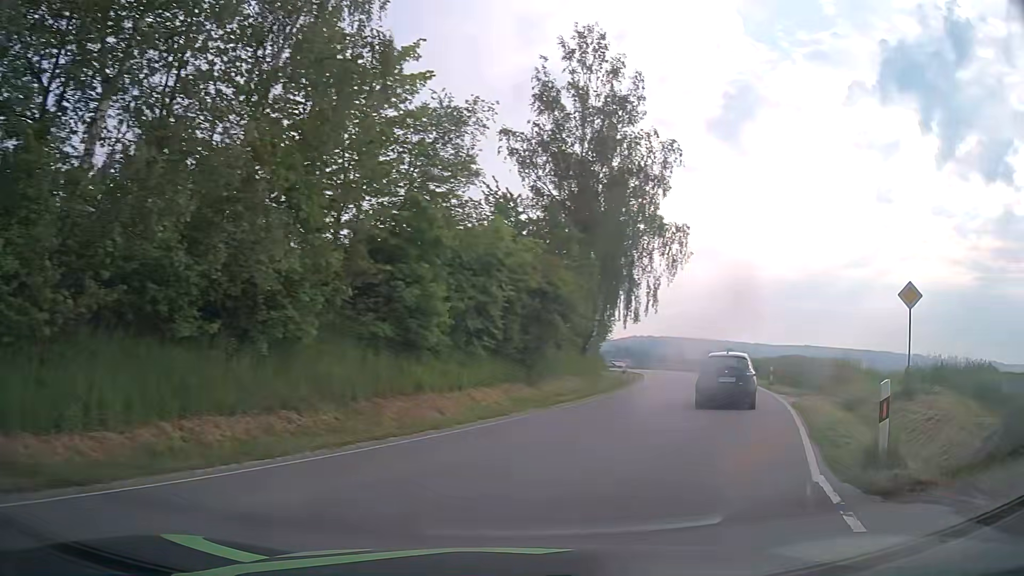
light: Day
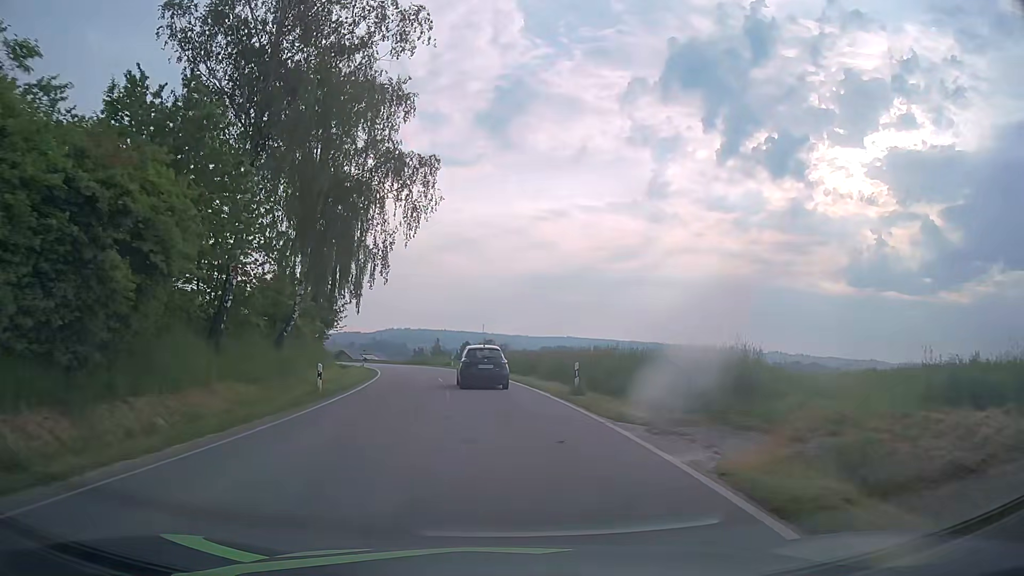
(+4.1, +14.5) m; +21°
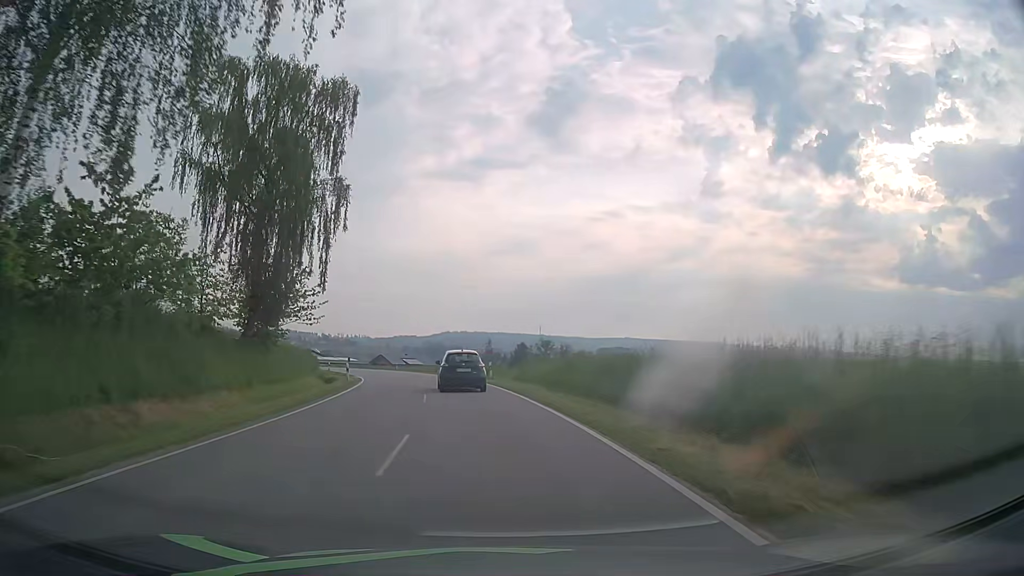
(-0.4, +22.8) m; -4°
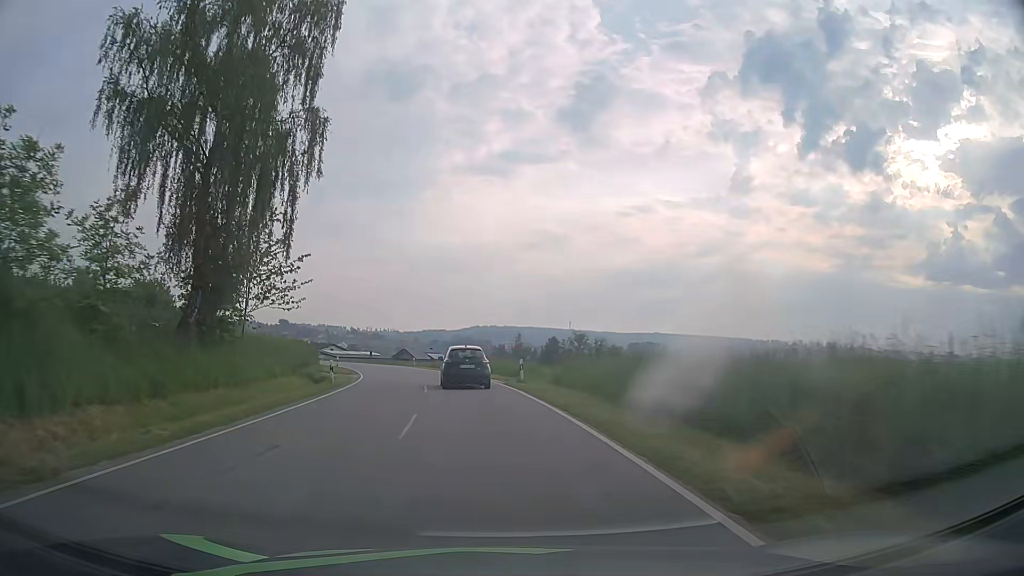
(-0.2, +9.2) m; -2°
